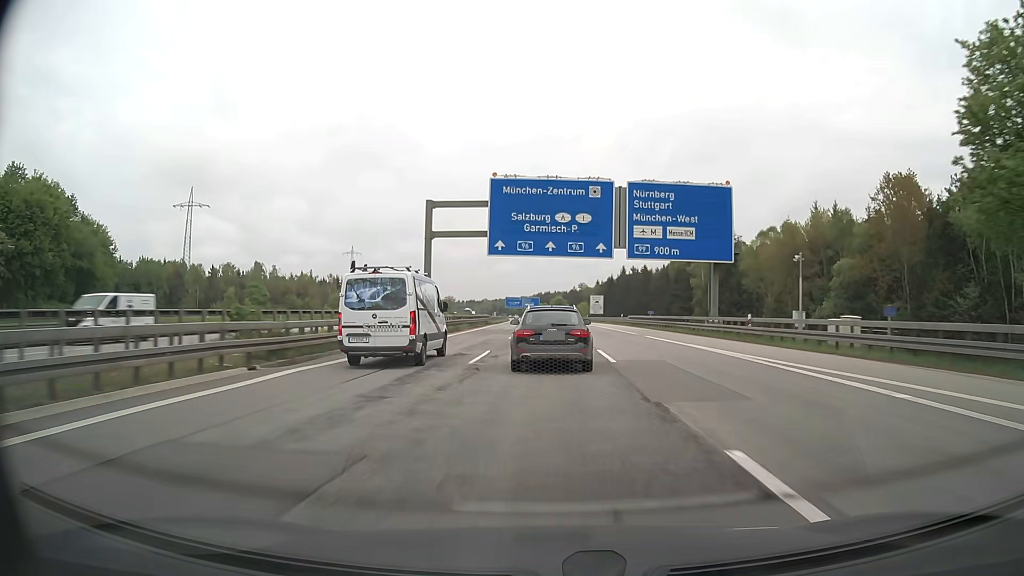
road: motorway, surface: asphalt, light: Day
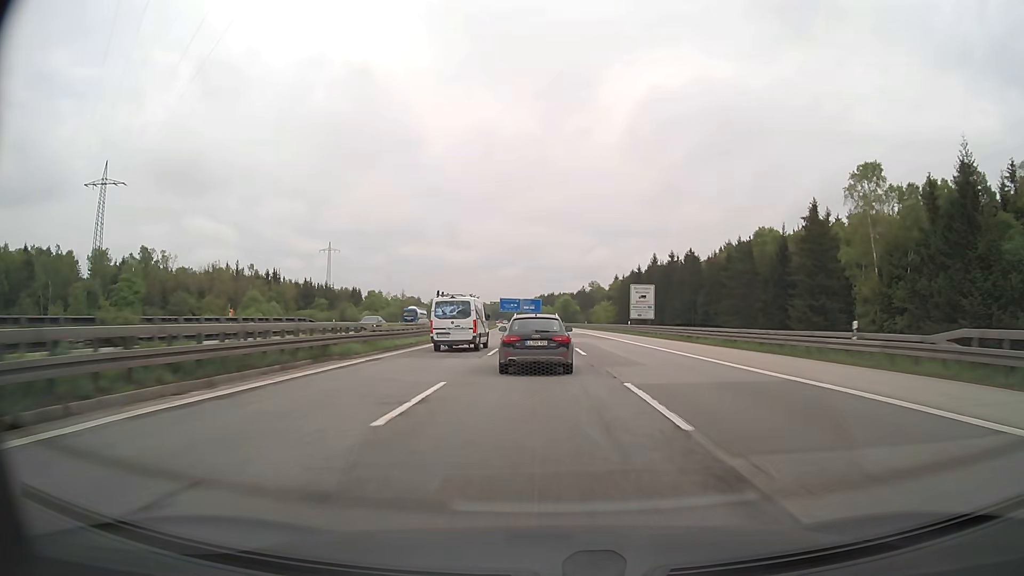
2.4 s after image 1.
(+0.1, +63.9) m; 0°
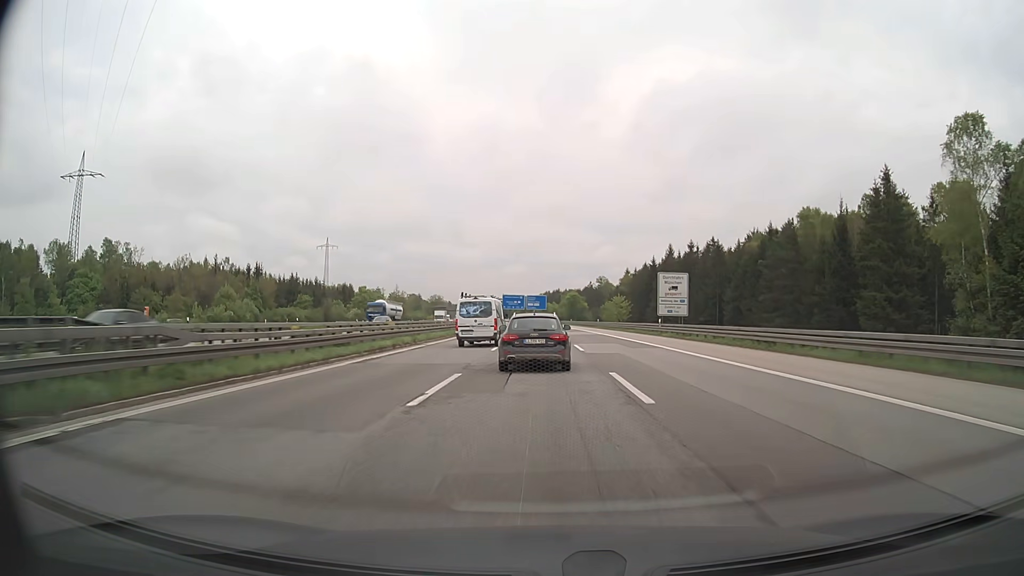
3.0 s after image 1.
(0.0, +15.9) m; 0°
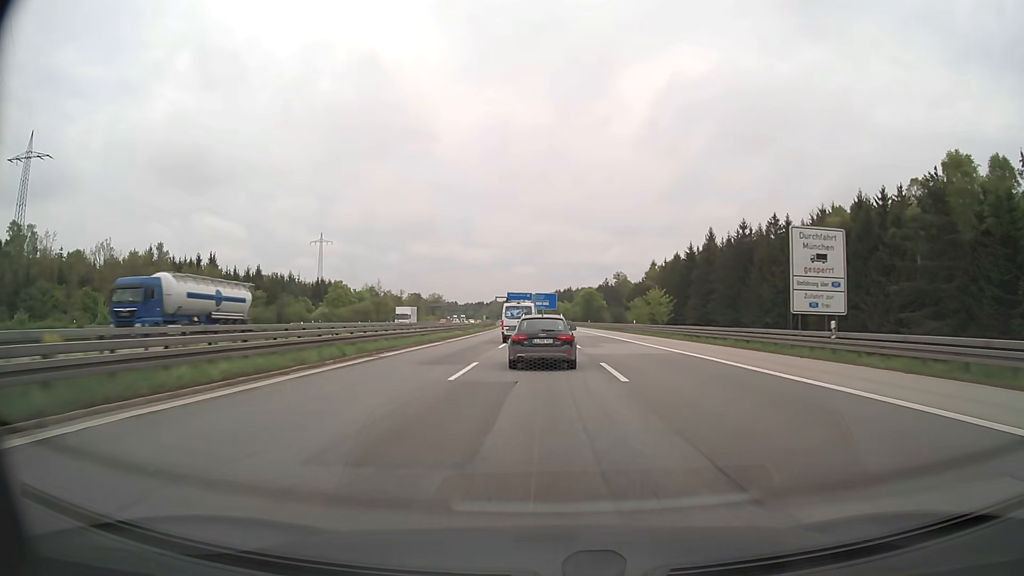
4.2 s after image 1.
(-0.2, +31.8) m; -1°
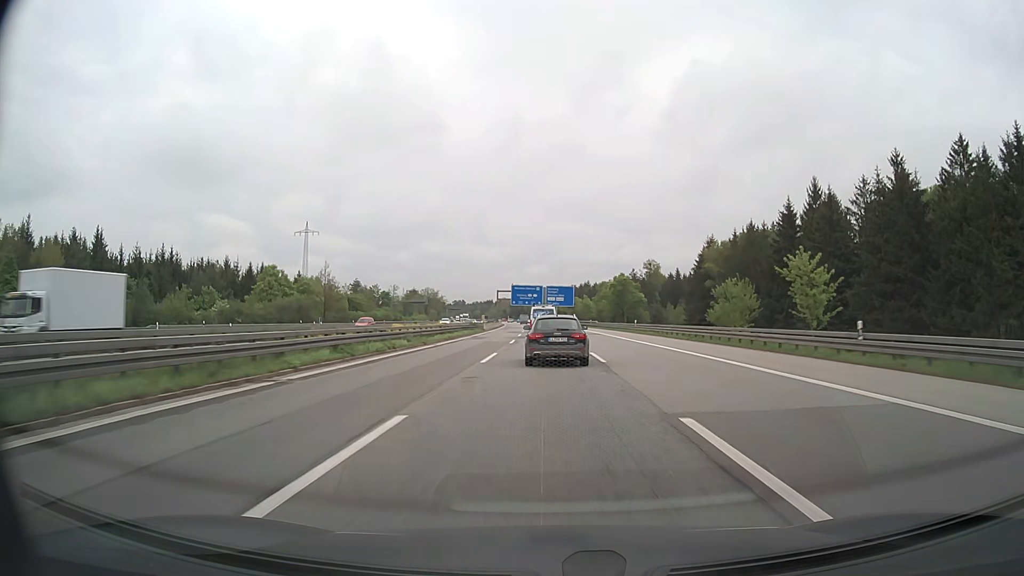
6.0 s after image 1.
(-0.4, +48.1) m; -1°
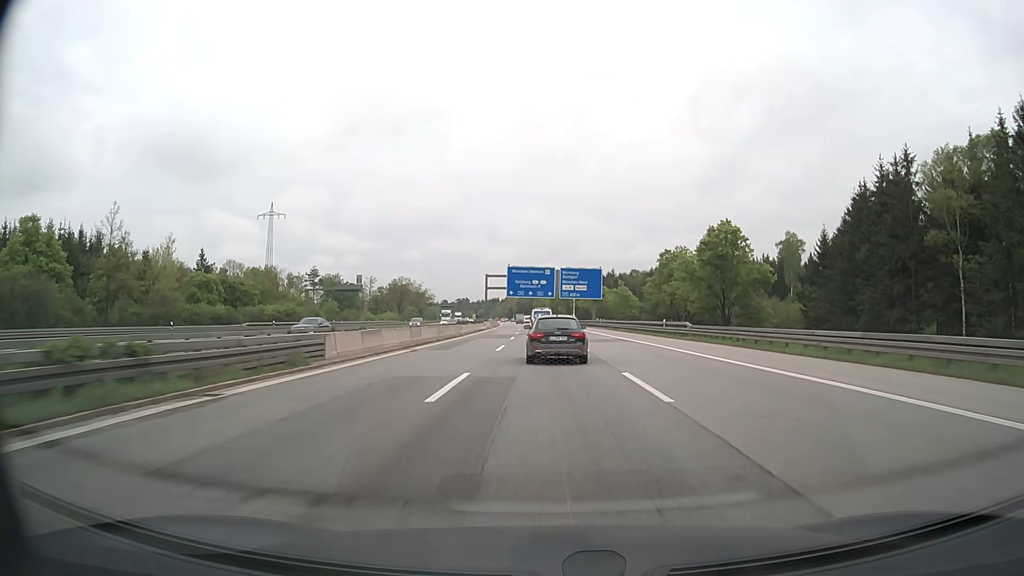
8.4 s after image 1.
(-0.6, +64.8) m; -1°
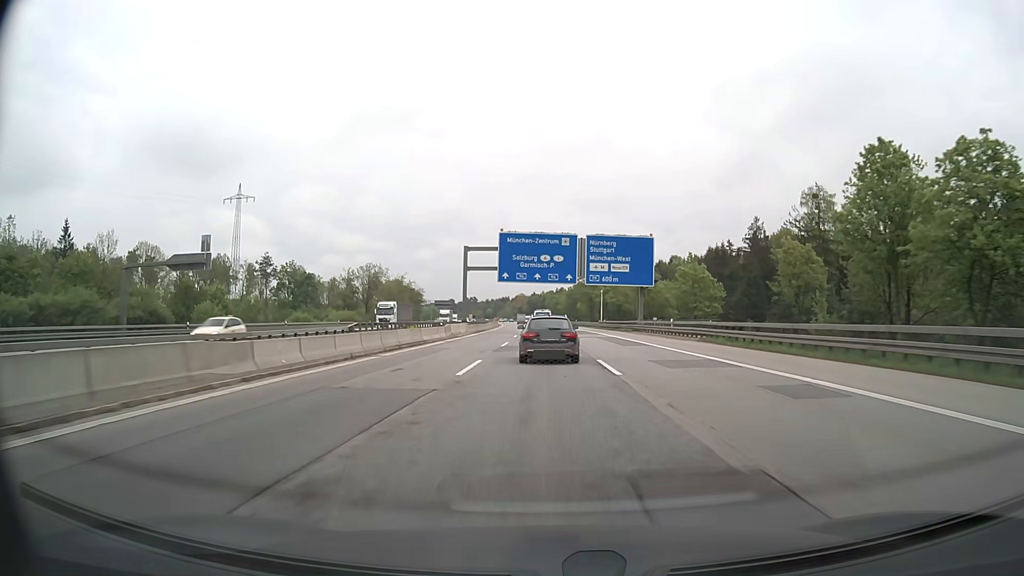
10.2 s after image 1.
(-0.4, +48.7) m; -1°
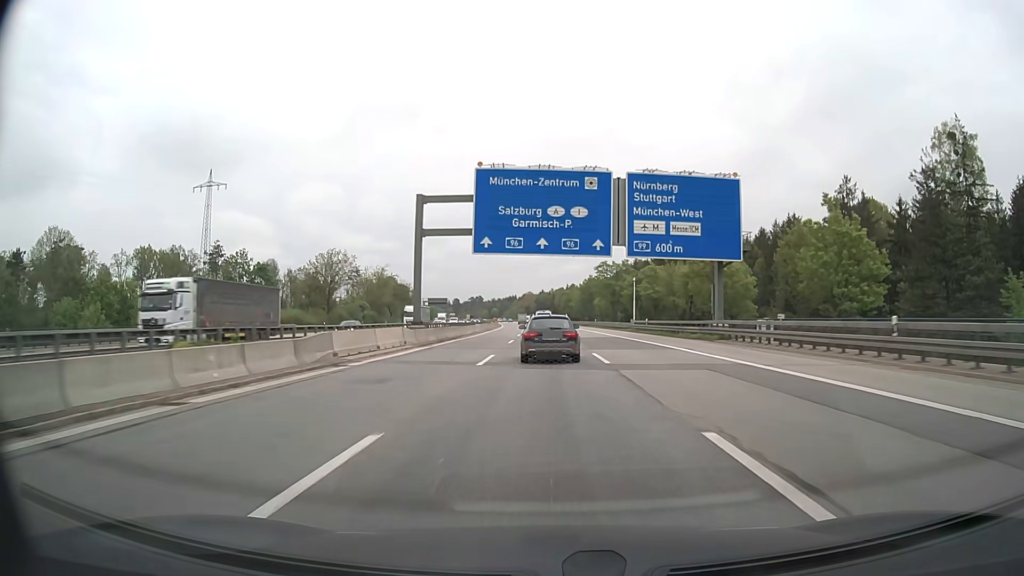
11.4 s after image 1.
(-0.3, +32.5) m; -1°
(0, +10) (0, +20) (0, +30) (0, +40) (0, +50) (-1, +60) (-1, +70) (-1, +80) (-1, +90) (-2, +100) m
